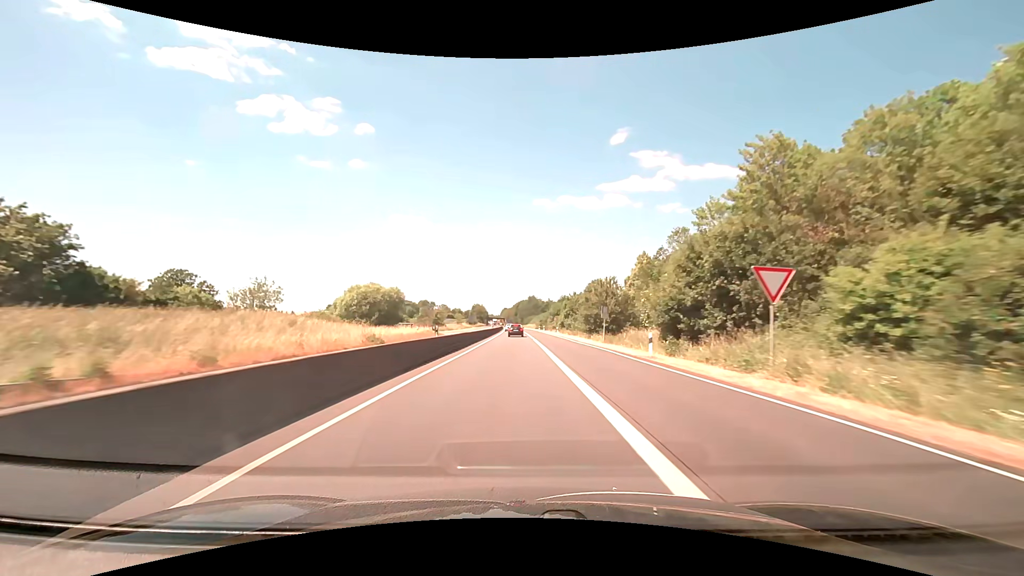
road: trunk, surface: asphalt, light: Day
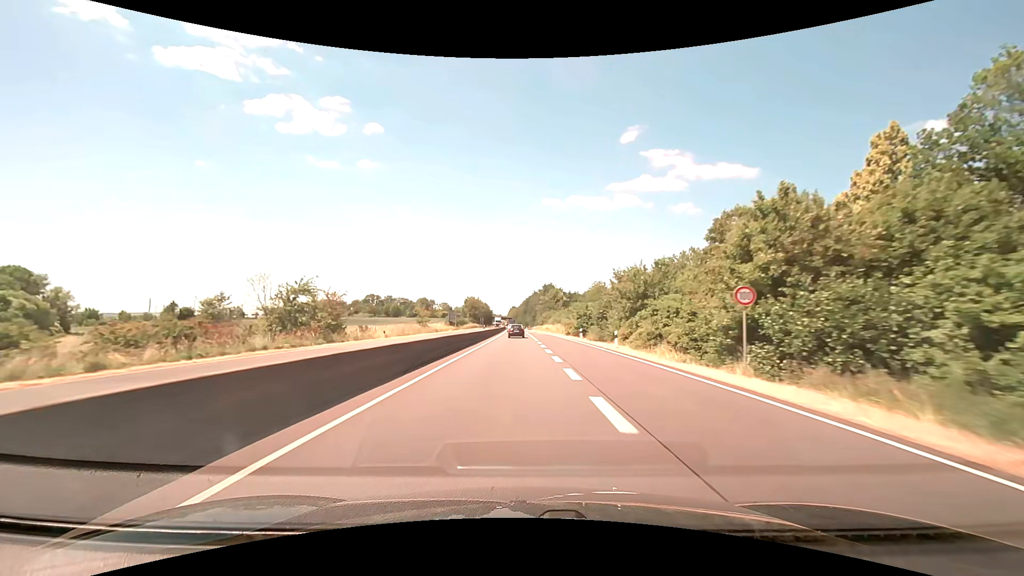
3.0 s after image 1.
(-0.5, +72.5) m; -1°
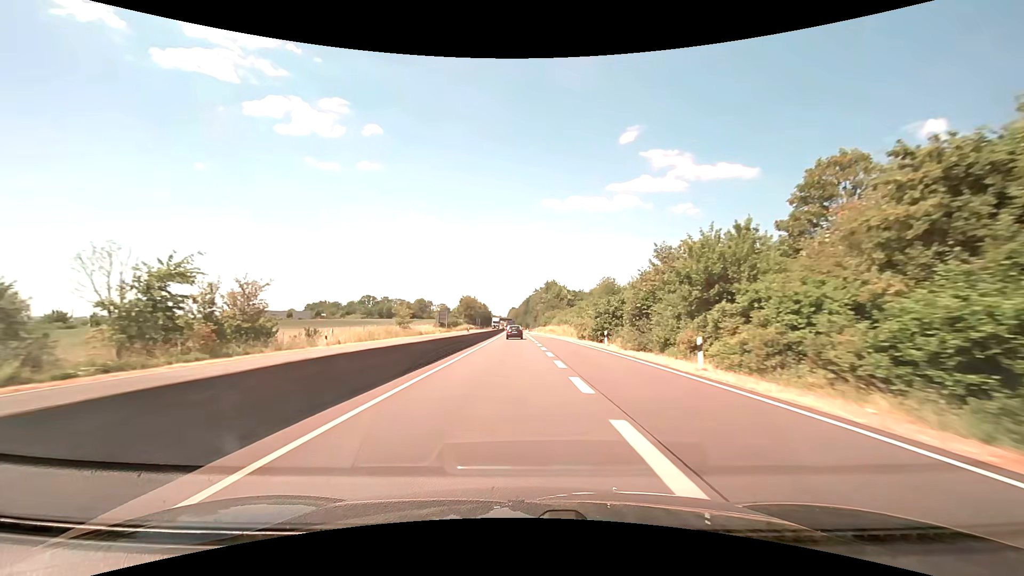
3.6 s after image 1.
(0.0, +14.4) m; 0°
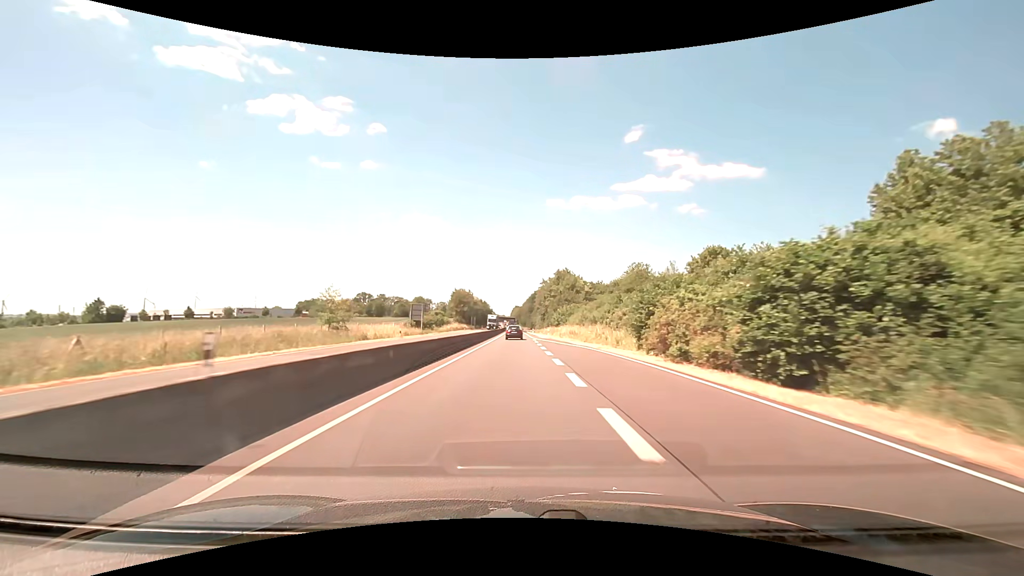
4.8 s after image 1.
(-0.1, +29.1) m; 0°
(0, +10) (0, +20) (0, +30) (0, +40) (0, +50) (0, +60) (0, +70) (-1, +80) (-1, +90) (-1, +100) m
